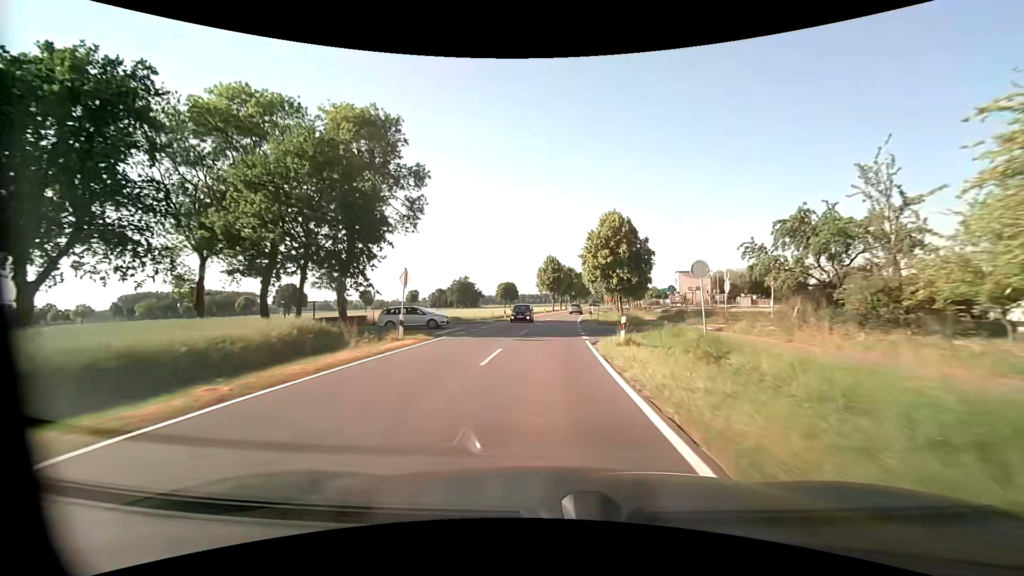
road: tertiary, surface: asphalt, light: Day
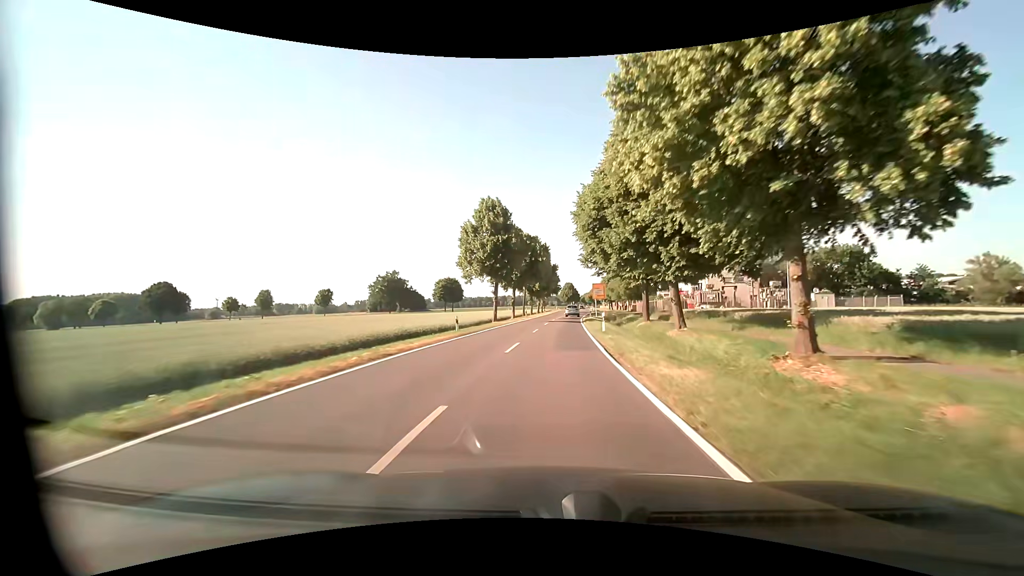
(+2.5, +56.4) m; +5°
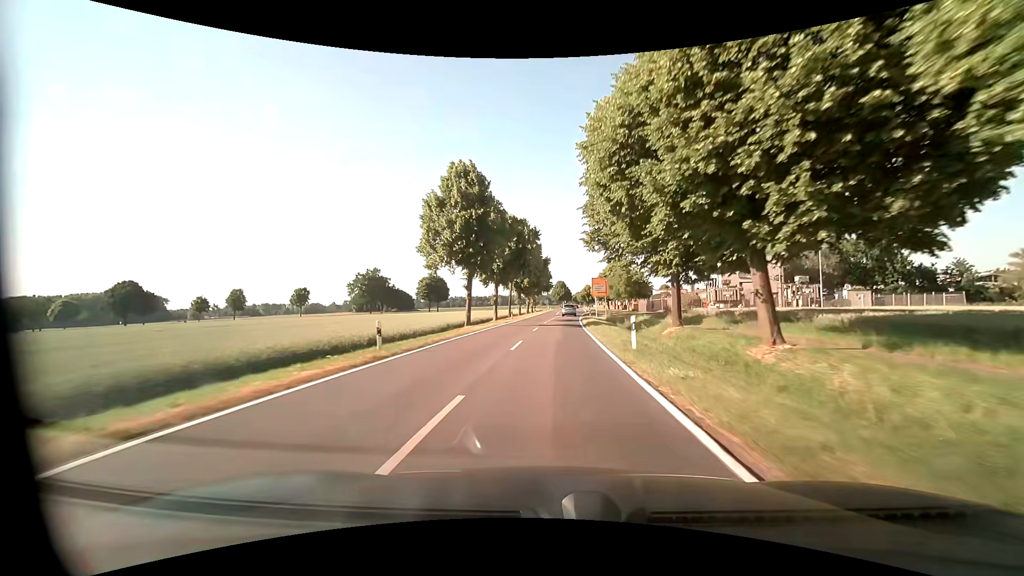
(+0.1, +11.3) m; +1°
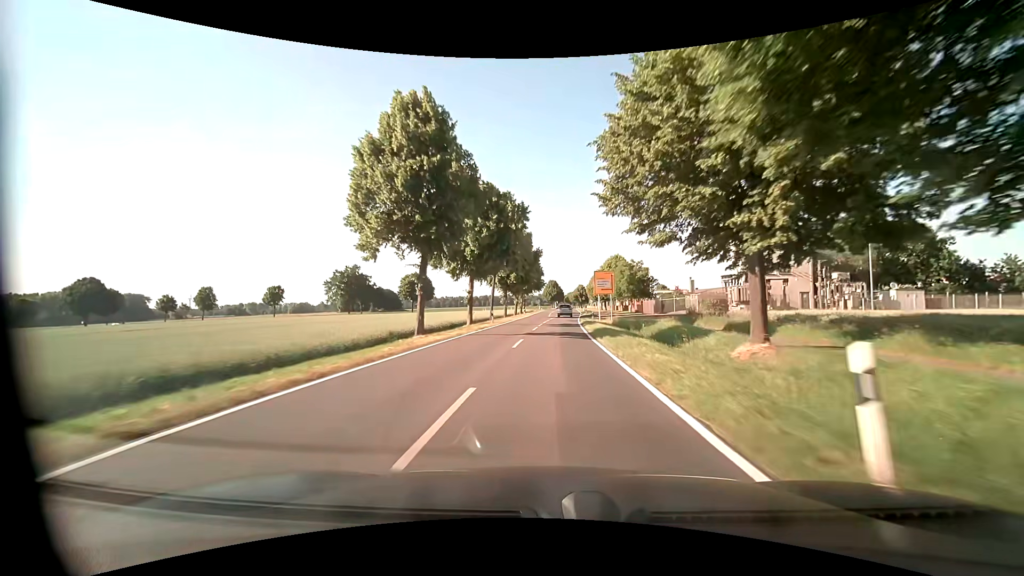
(0.0, +11.3) m; +1°
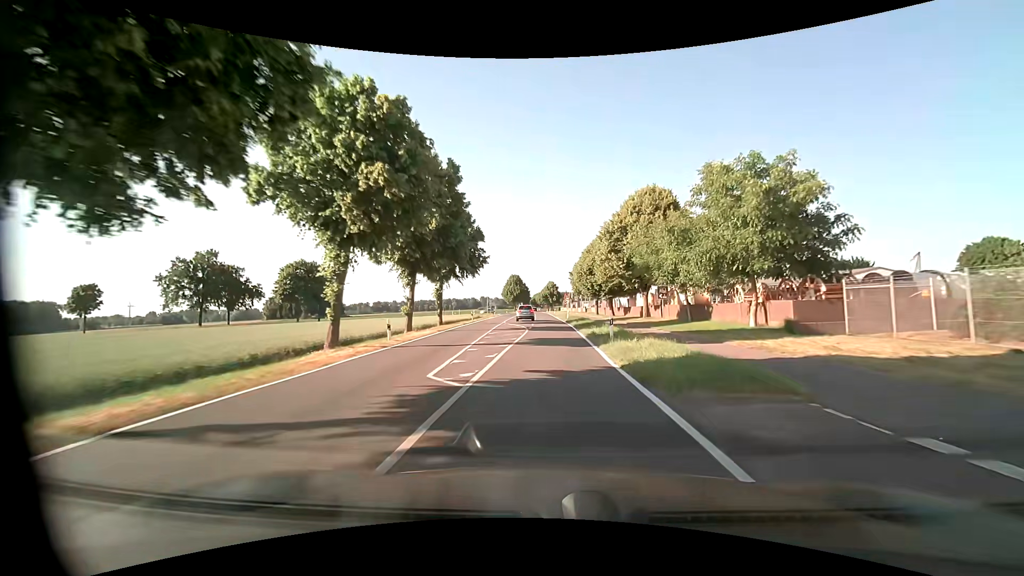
(+2.5, +55.2) m; +5°
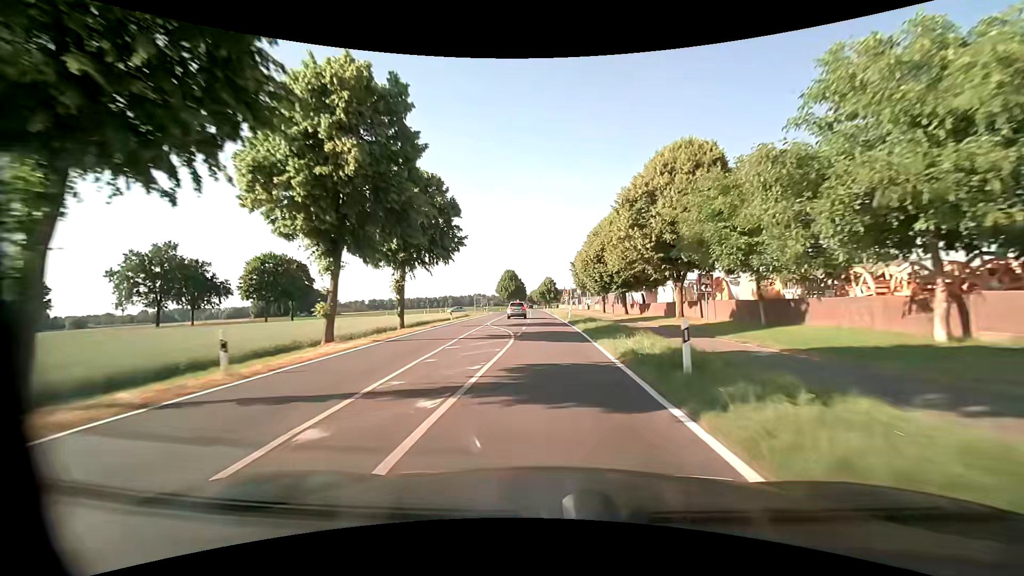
(0.0, +11.0) m; 0°
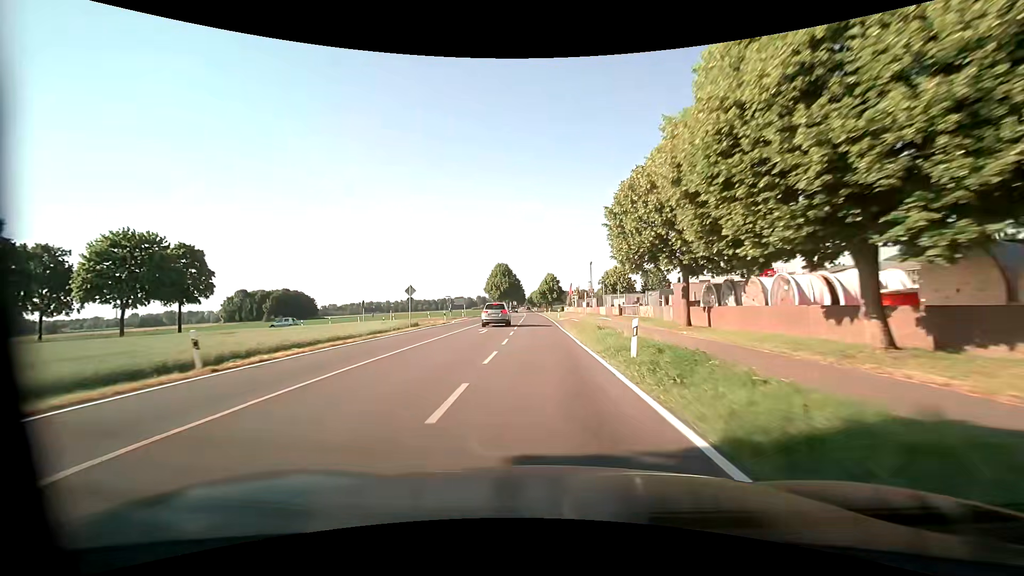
(0.0, +33.3) m; -1°
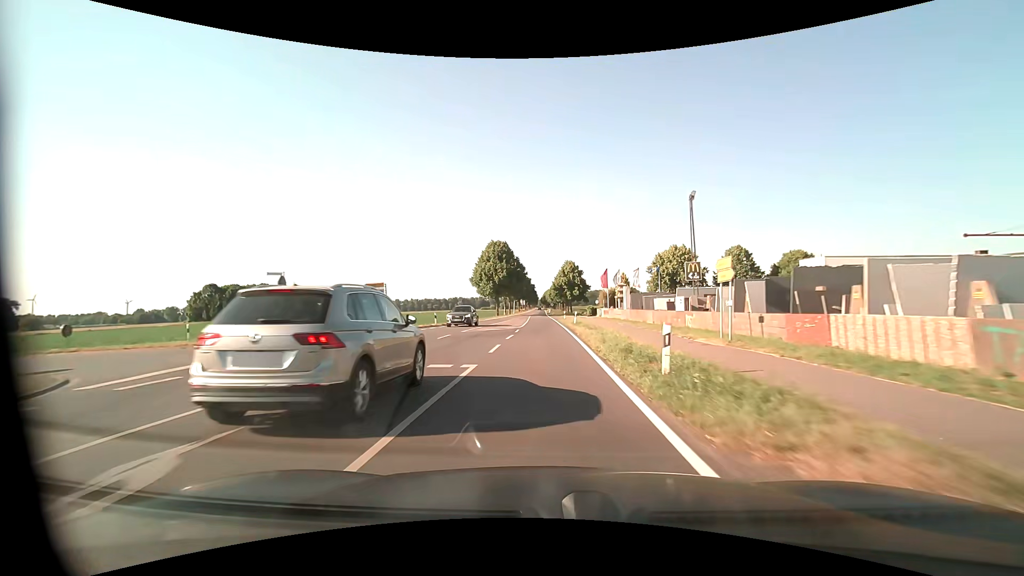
(-0.3, +44.7) m; -1°
(0, +10) (0, +20) (0, +30) (0, +40) (0, +50) (0, +60) (-1, +70) (-1, +80) (-1, +90) (-1, +100) m
